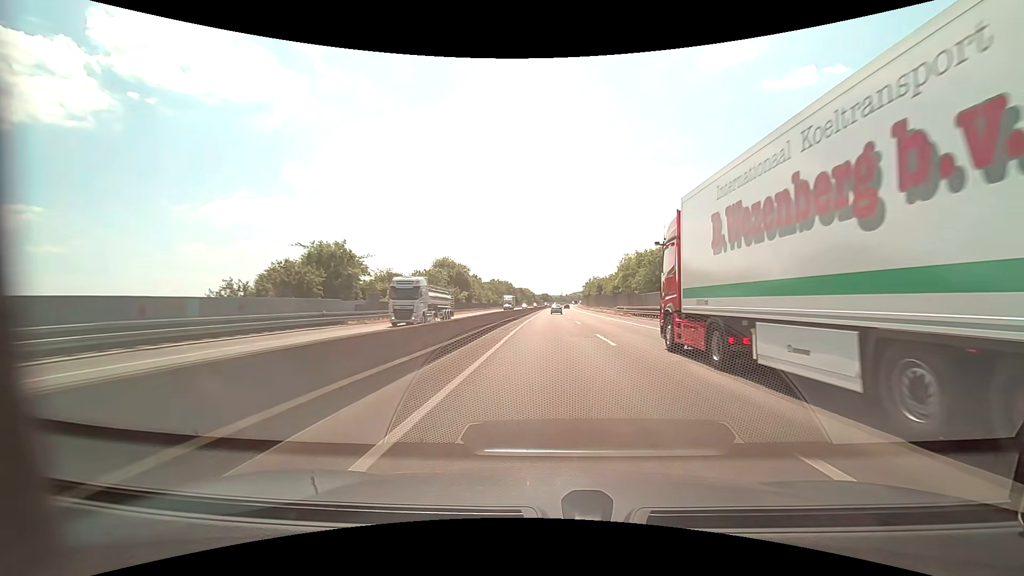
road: motorway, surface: asphalt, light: Day
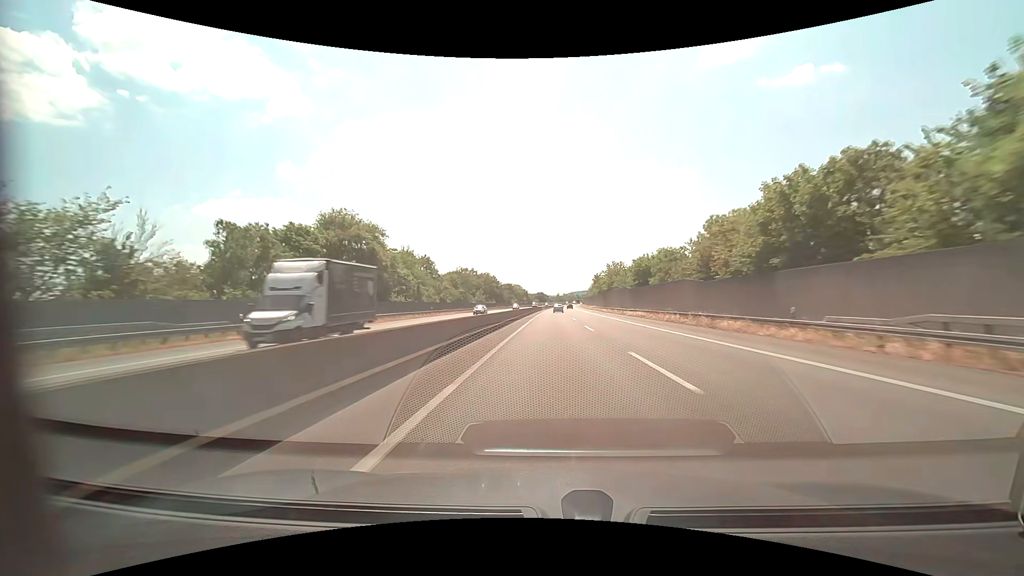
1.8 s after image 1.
(+0.2, +62.2) m; +1°
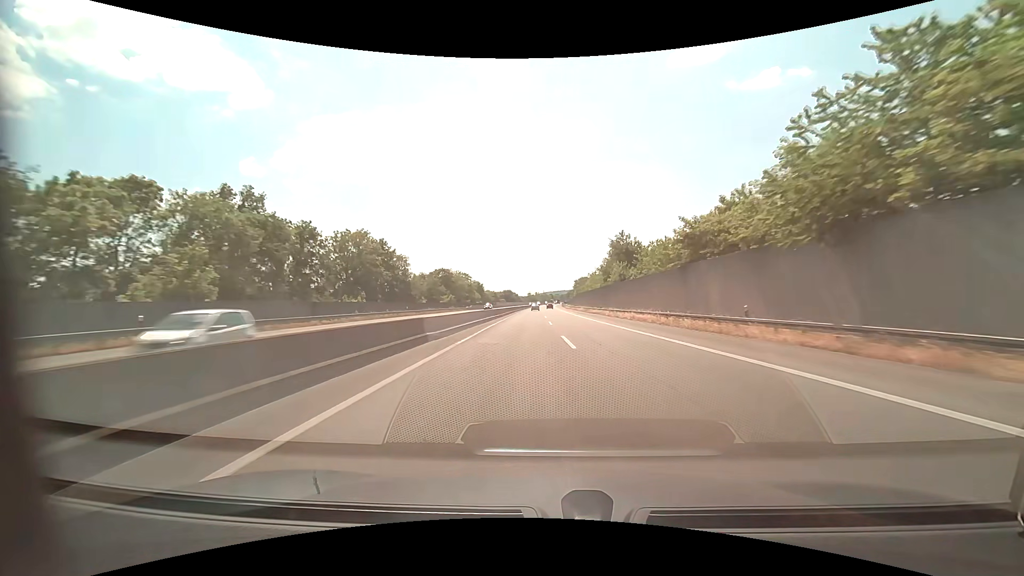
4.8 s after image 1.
(+2.2, +100.0) m; +3°
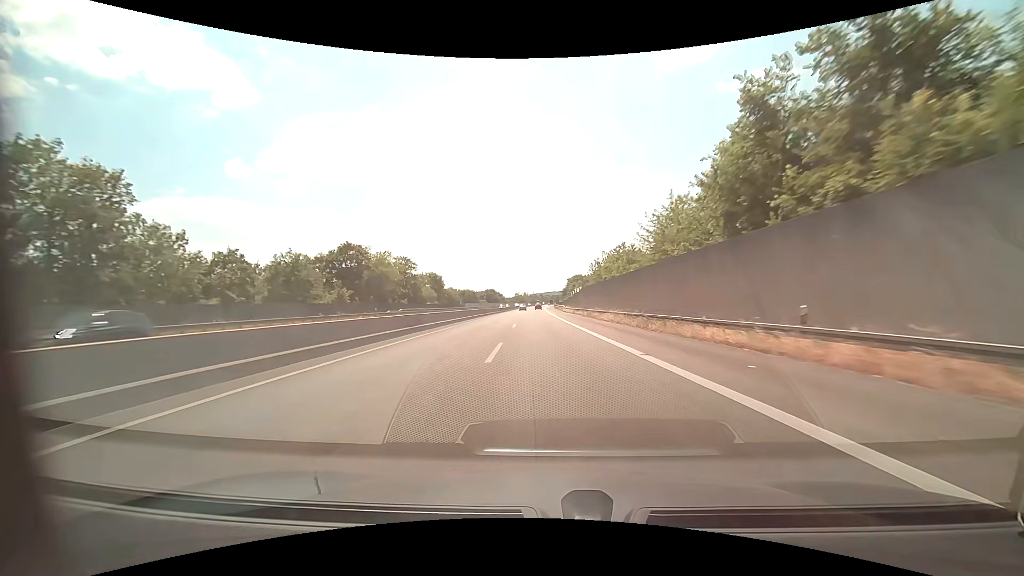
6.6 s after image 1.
(+0.9, +57.2) m; +1°
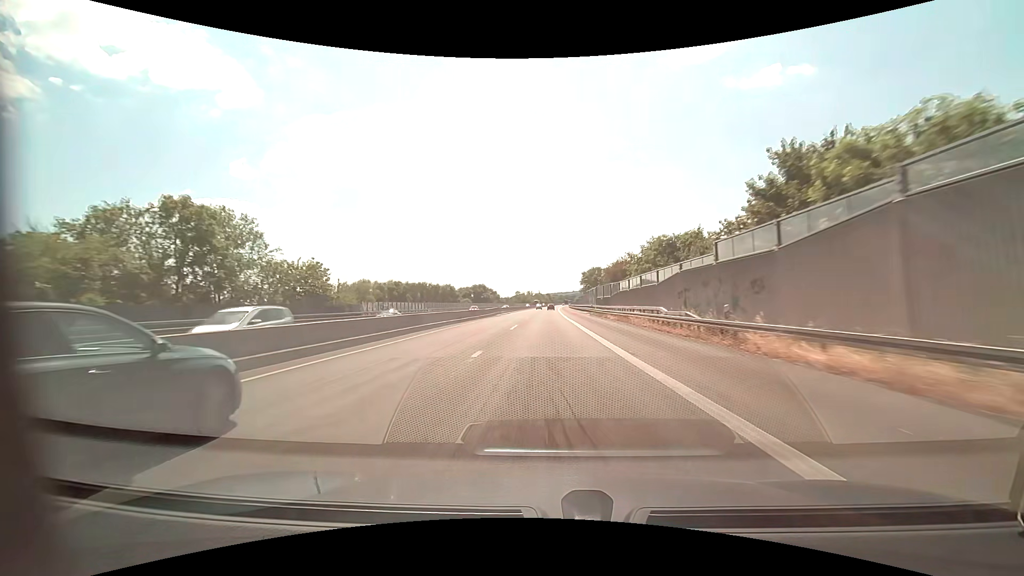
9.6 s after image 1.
(-1.7, +93.3) m; -1°
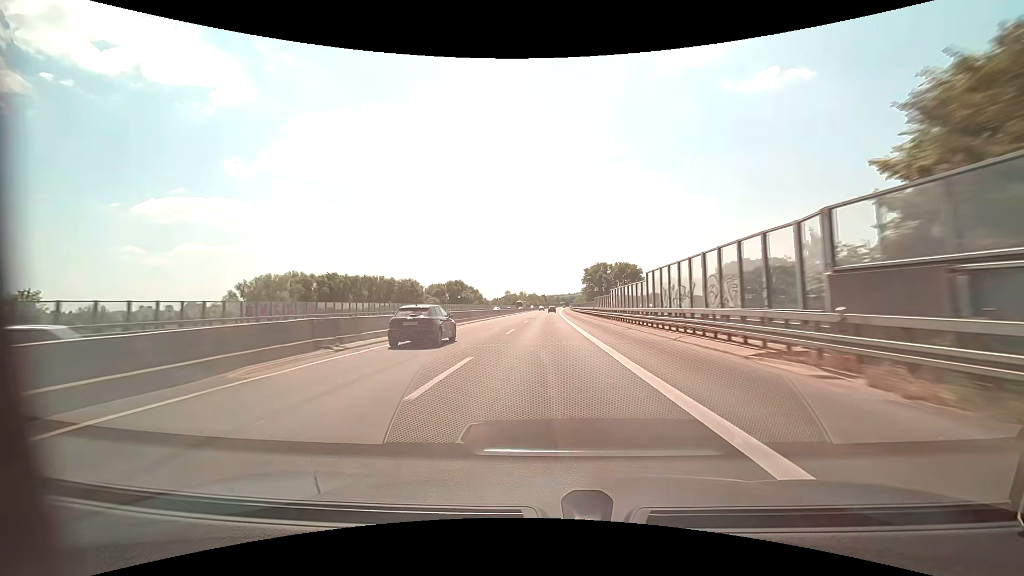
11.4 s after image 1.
(+0.2, +55.6) m; +1°
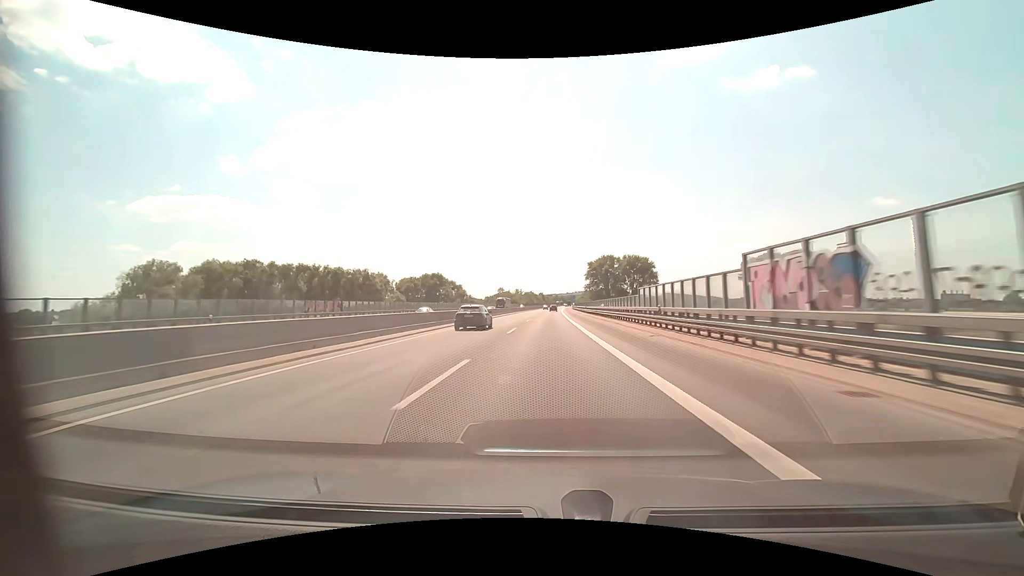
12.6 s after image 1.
(+0.1, +36.7) m; 0°
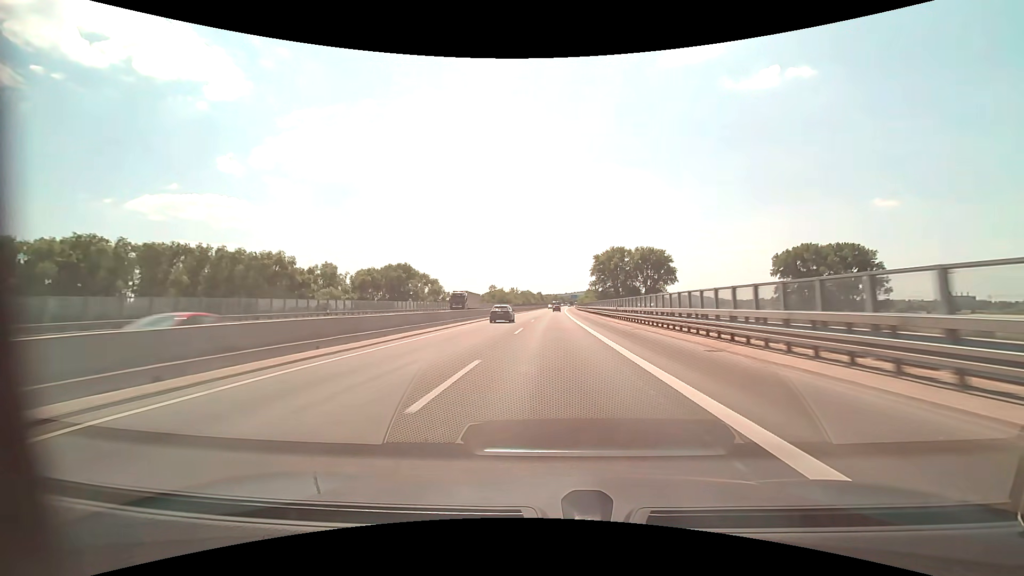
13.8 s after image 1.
(-0.1, +36.3) m; 0°
(0, +10) (0, +20) (0, +30) (0, +40) (0, +50) (+1, +60) (+1, +70) (+1, +80) (+2, +90) (+2, +100) m
